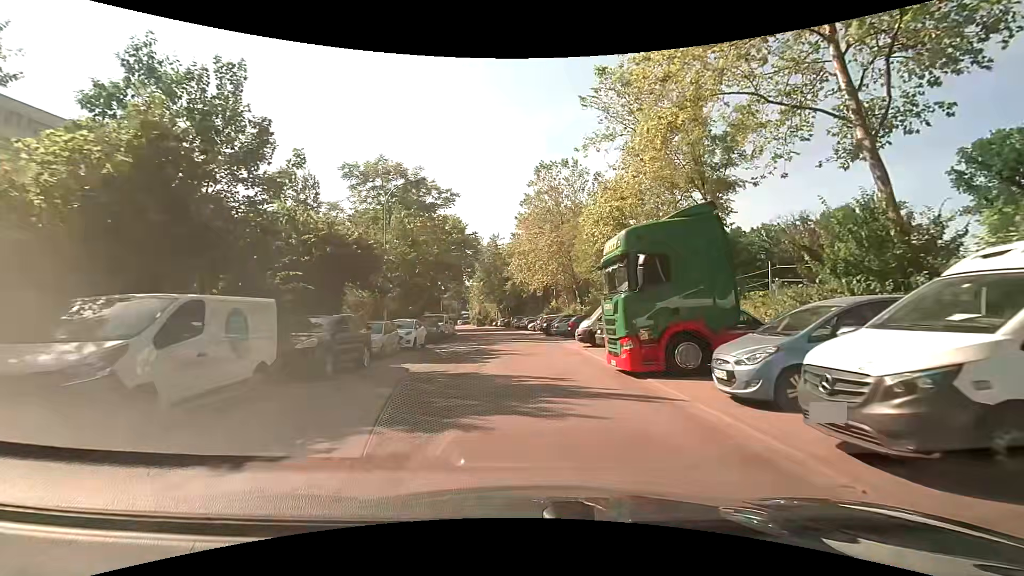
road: residential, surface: asphalt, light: Day
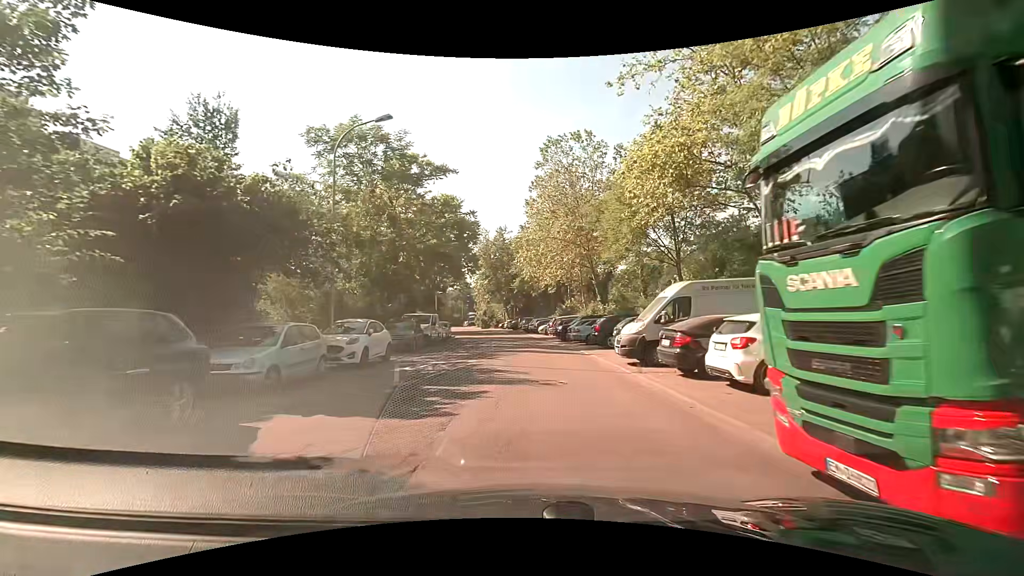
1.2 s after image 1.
(0.0, +8.7) m; -1°
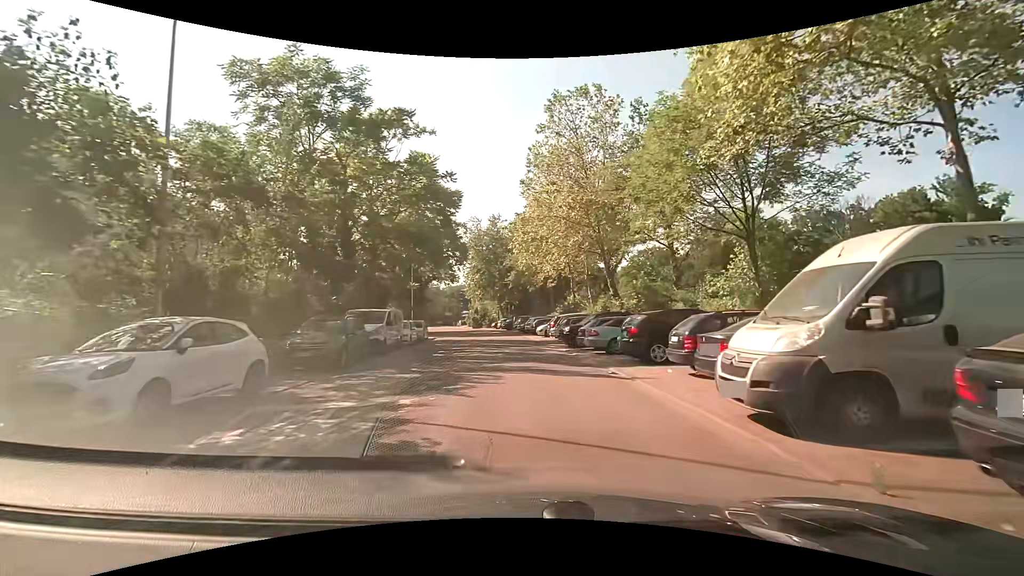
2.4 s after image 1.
(0.0, +8.7) m; 0°
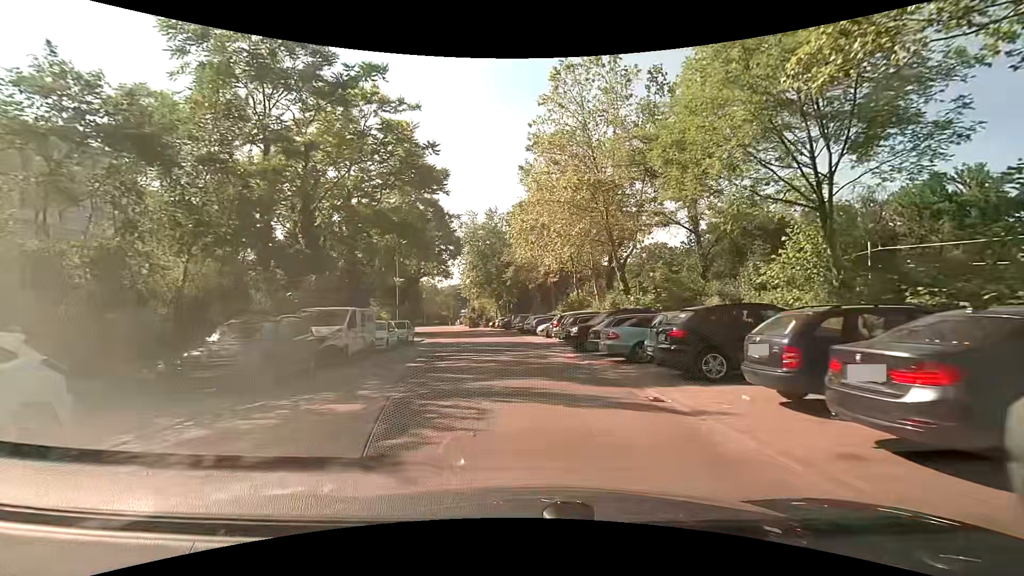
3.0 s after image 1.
(0.0, +4.4) m; +1°
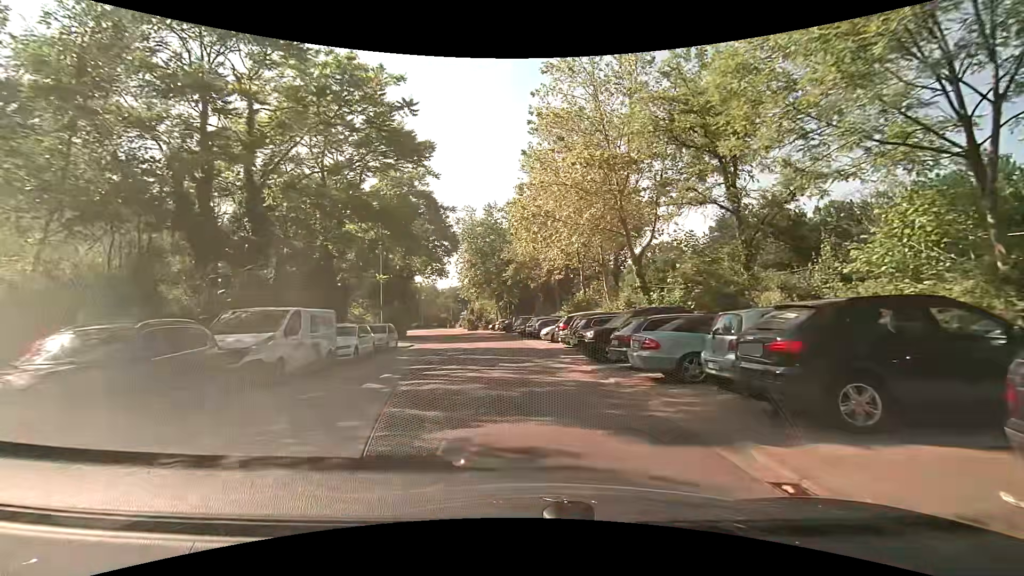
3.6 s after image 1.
(0.0, +4.4) m; 0°
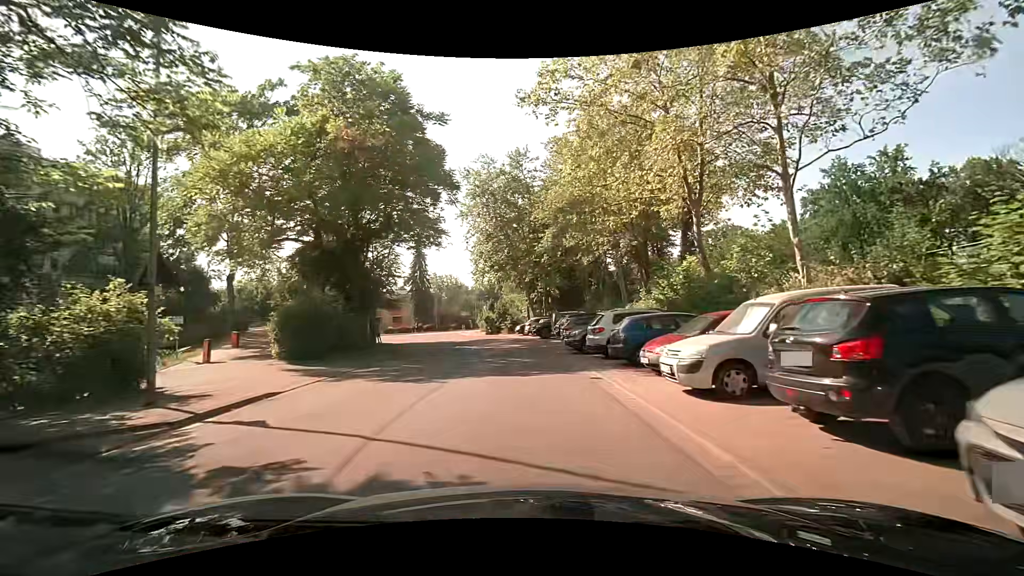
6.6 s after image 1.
(-1.1, +21.9) m; -4°
